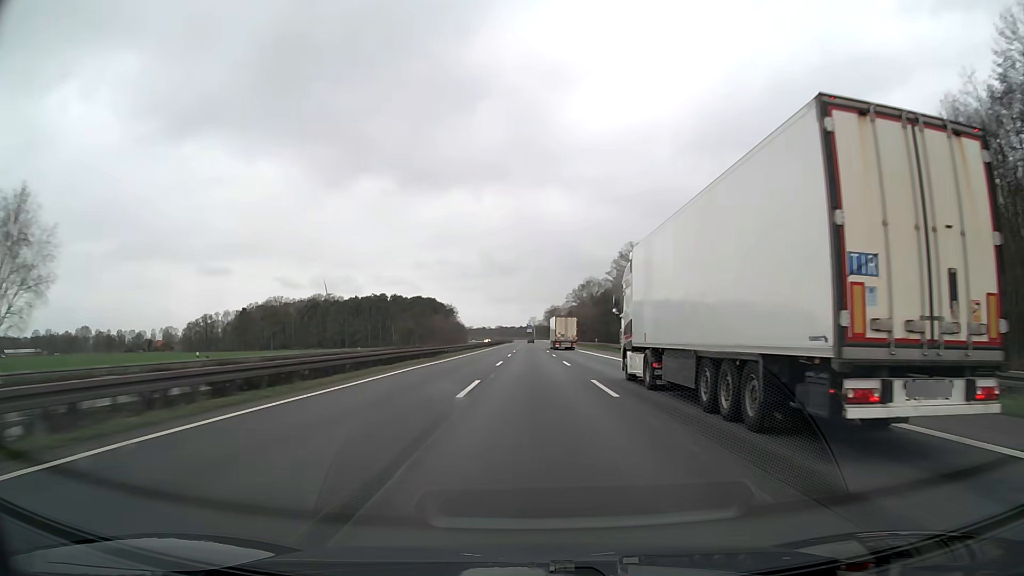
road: motorway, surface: asphalt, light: Day
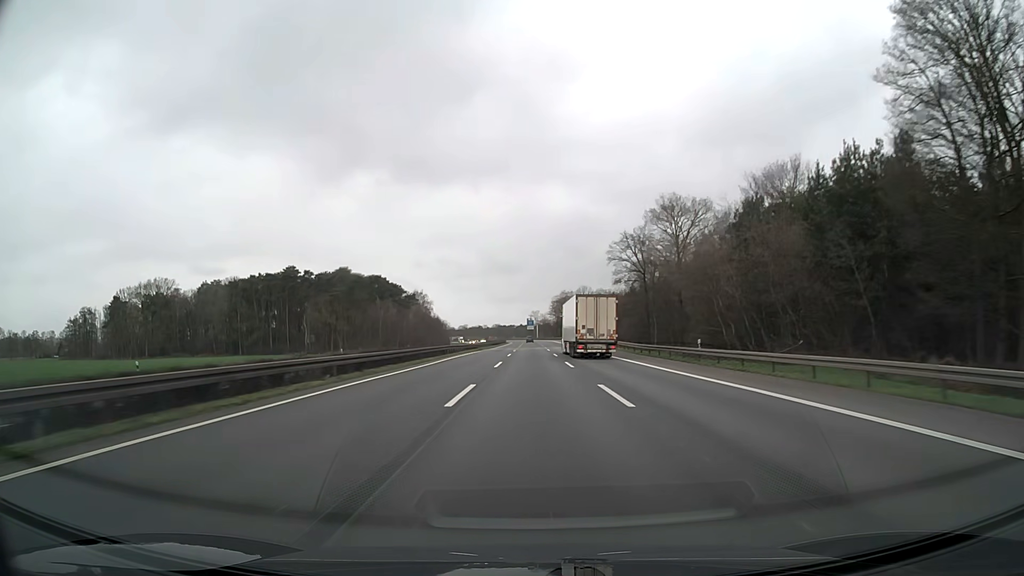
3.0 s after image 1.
(+0.3, +111.2) m; 0°
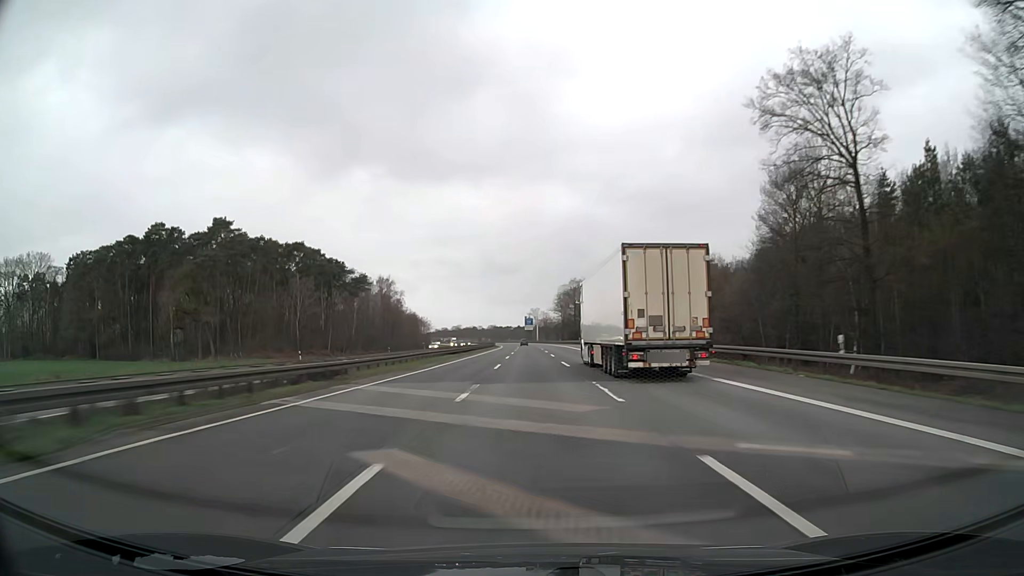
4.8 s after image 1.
(0.0, +66.7) m; 0°
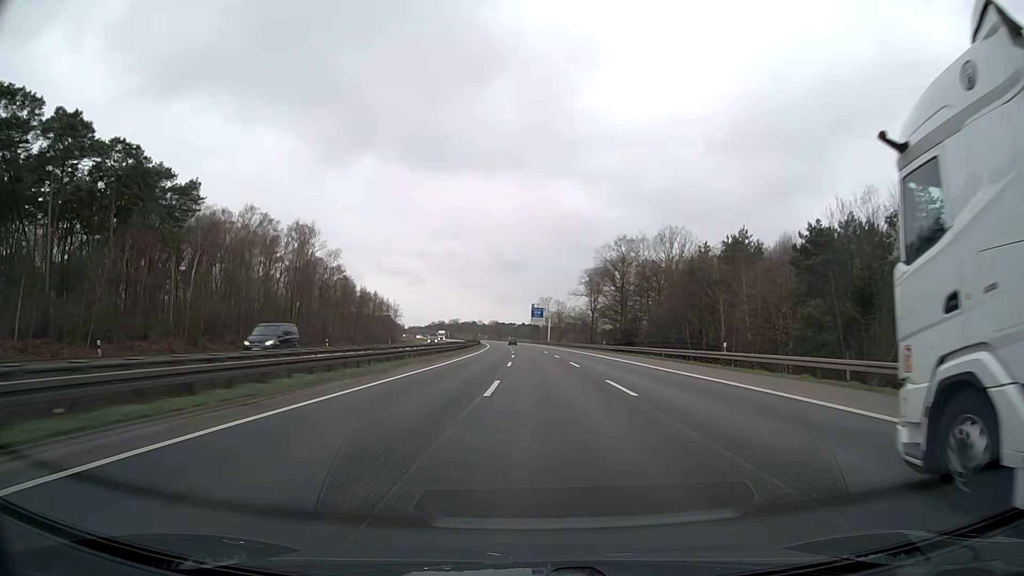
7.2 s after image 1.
(-0.6, +88.8) m; -1°
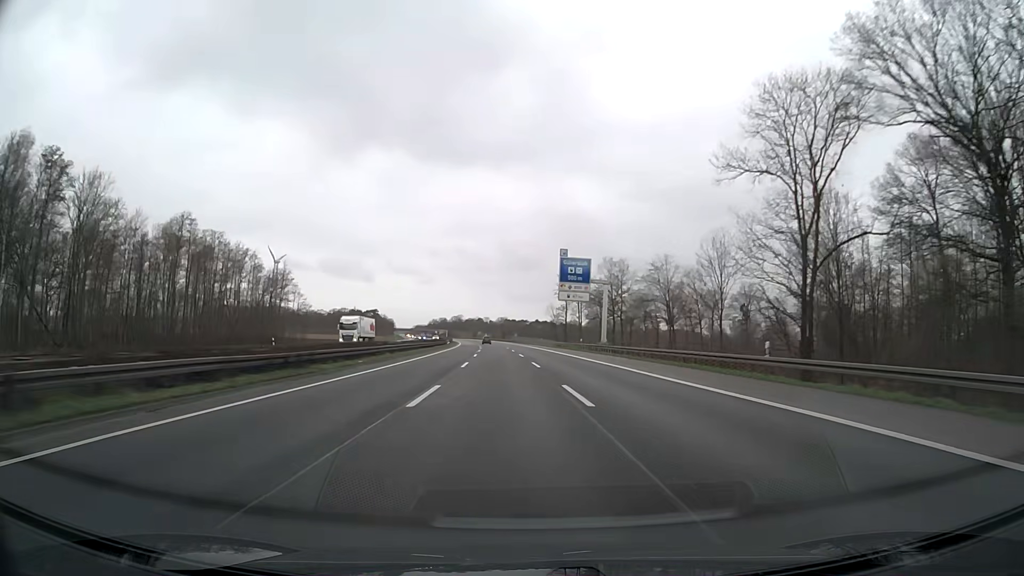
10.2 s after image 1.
(-0.7, +111.0) m; -1°
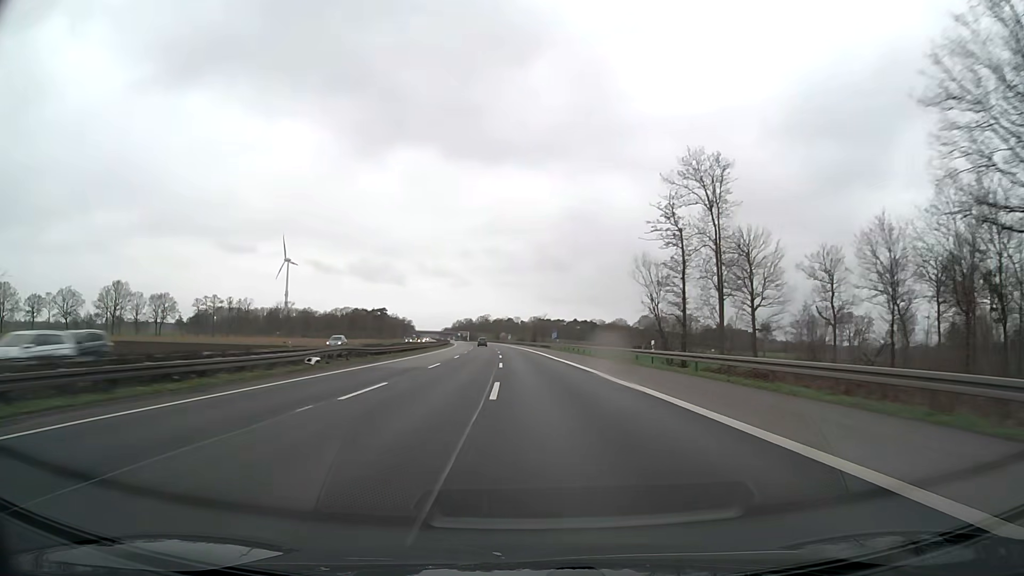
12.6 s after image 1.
(-1.8, +88.8) m; -3°
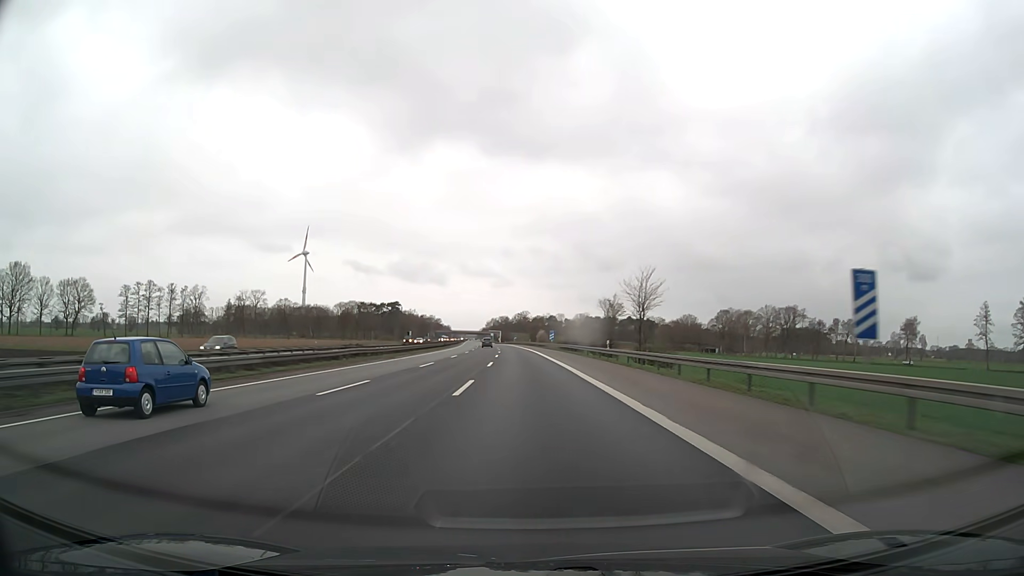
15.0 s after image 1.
(-2.3, +88.8) m; -3°
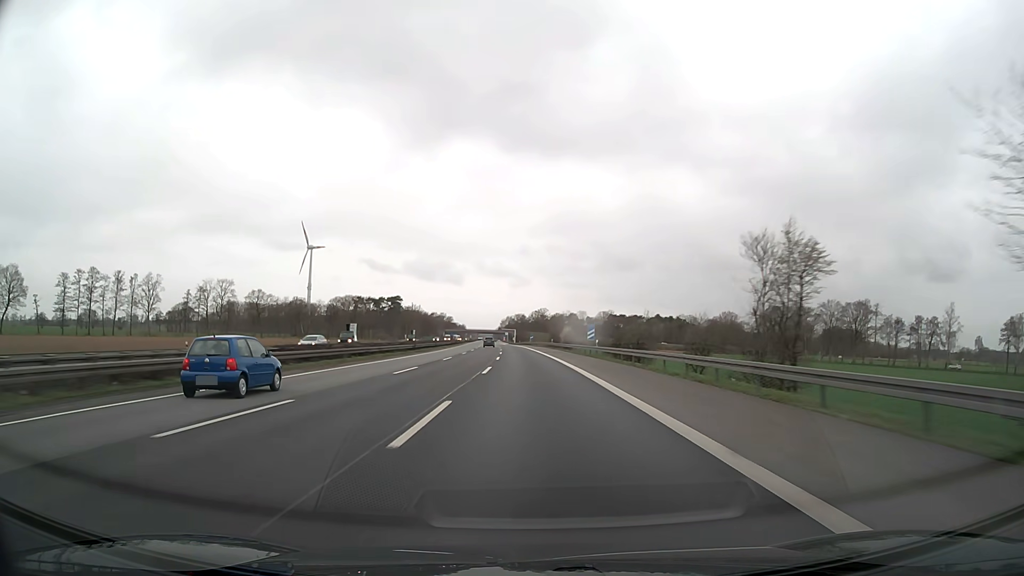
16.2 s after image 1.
(-0.7, +44.4) m; -2°
(0, +10) (0, +20) (0, +30) (0, +40) (0, +50) (-1, +60) (-1, +70) (-1, +80) (-2, +90) (-2, +100) m
